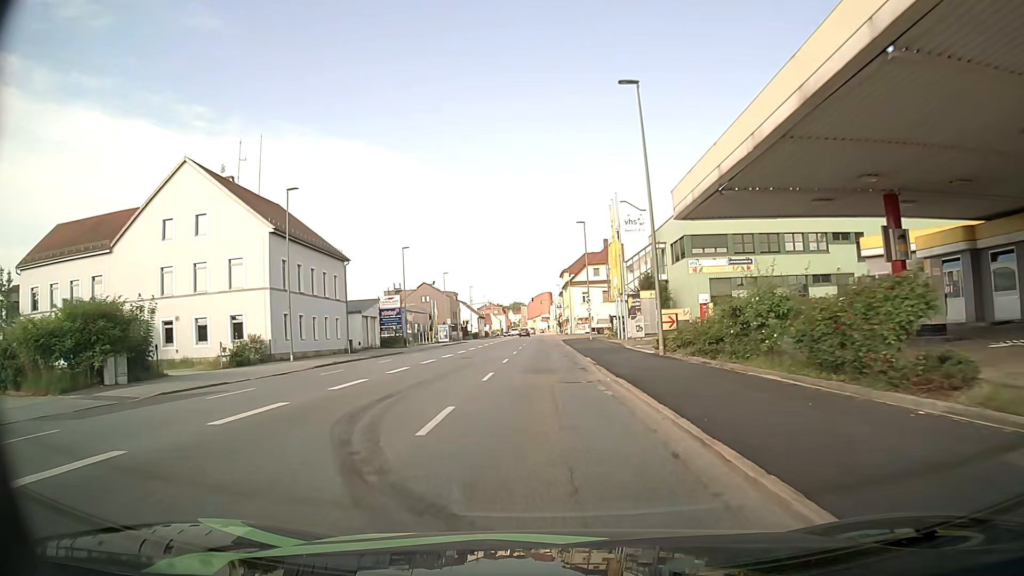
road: tertiary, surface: asphalt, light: Day
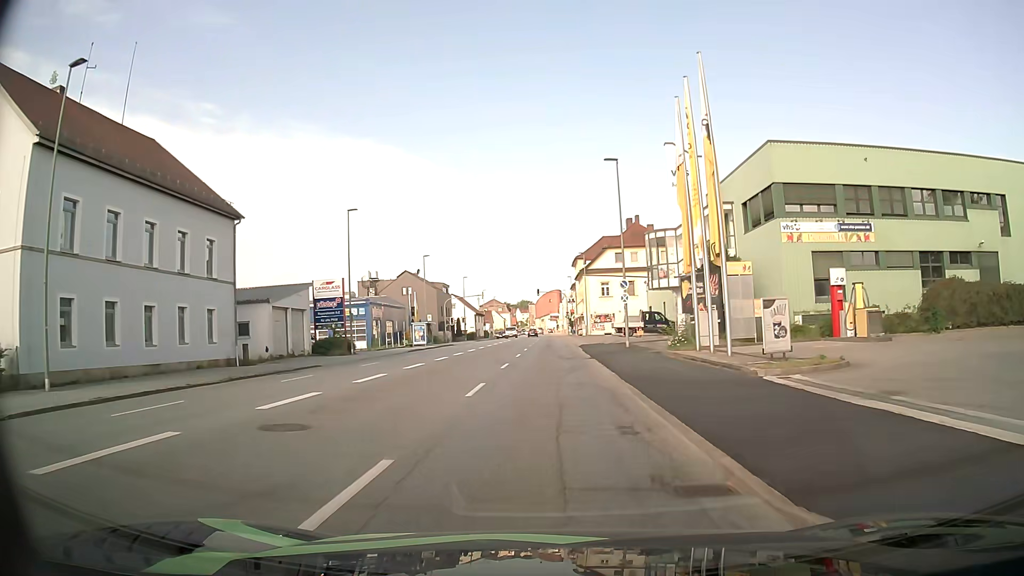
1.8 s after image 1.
(+0.1, +22.4) m; -1°
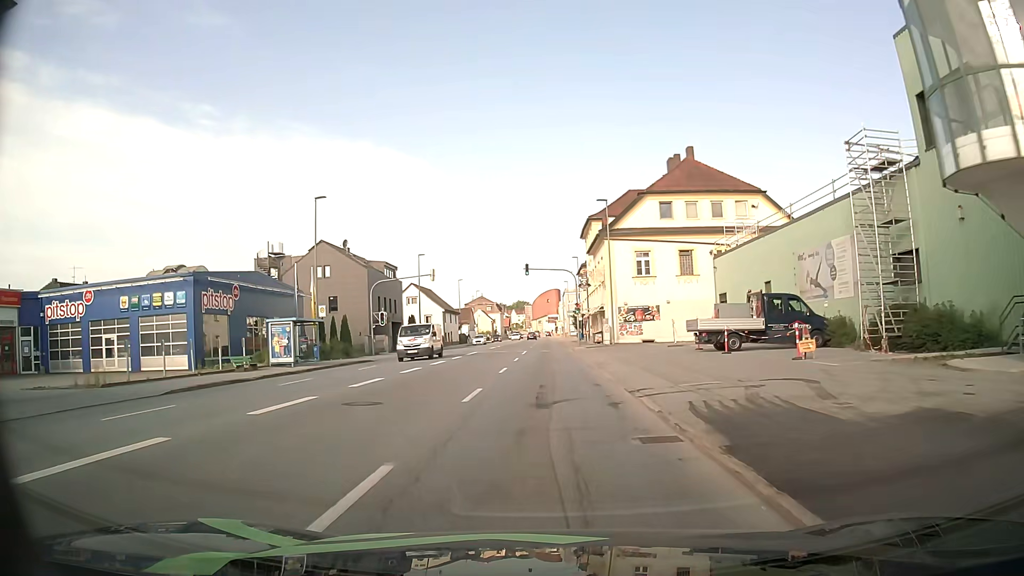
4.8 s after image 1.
(+0.3, +36.4) m; 0°
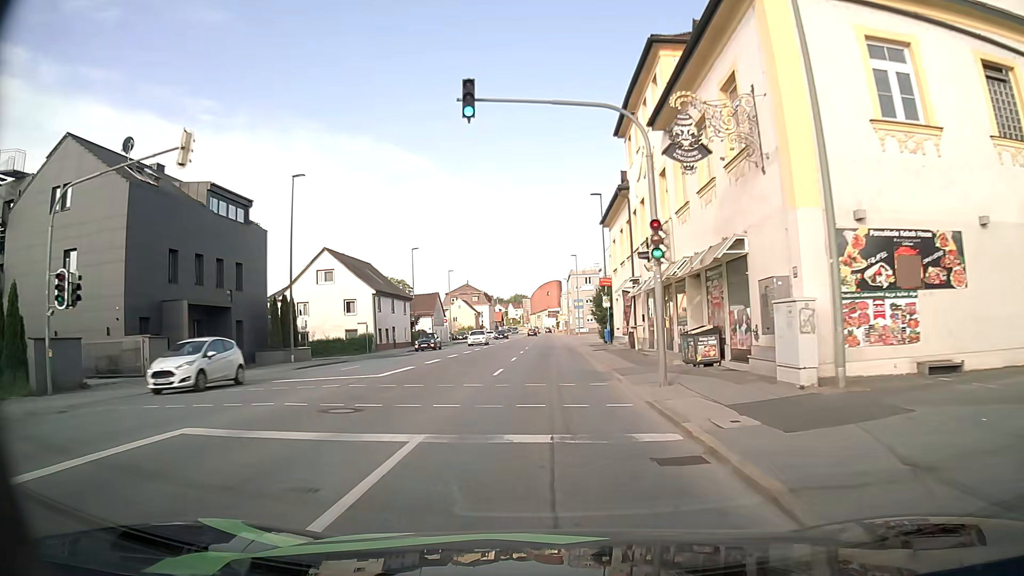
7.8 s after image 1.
(+0.3, +37.7) m; +1°
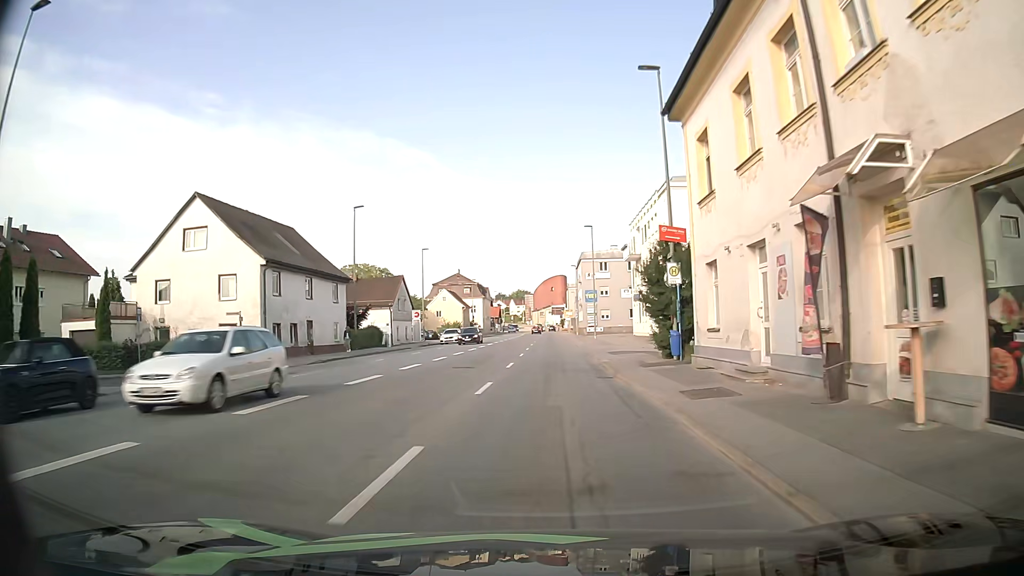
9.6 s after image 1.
(-0.2, +23.6) m; -1°
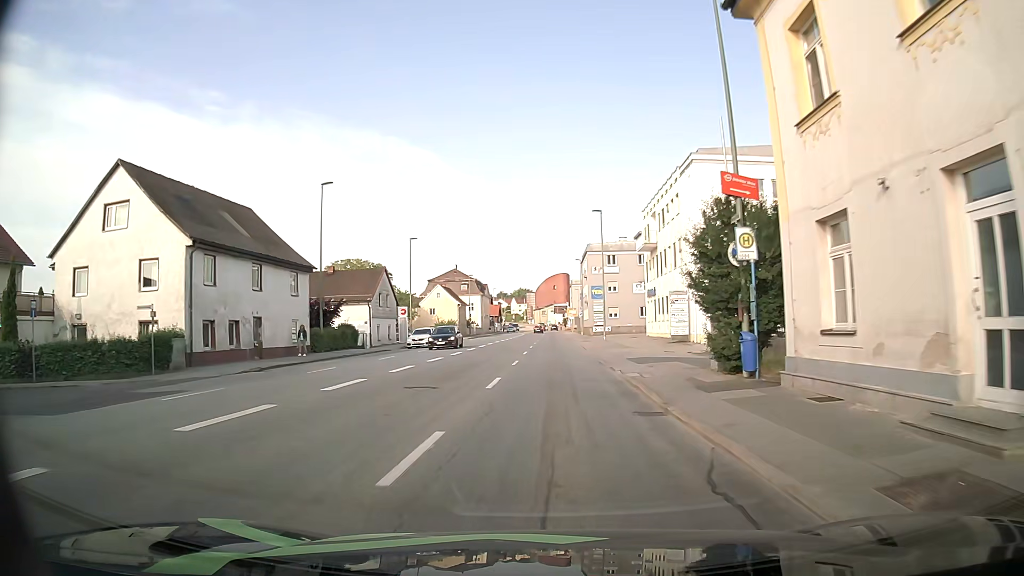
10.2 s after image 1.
(0.0, +8.0) m; 0°
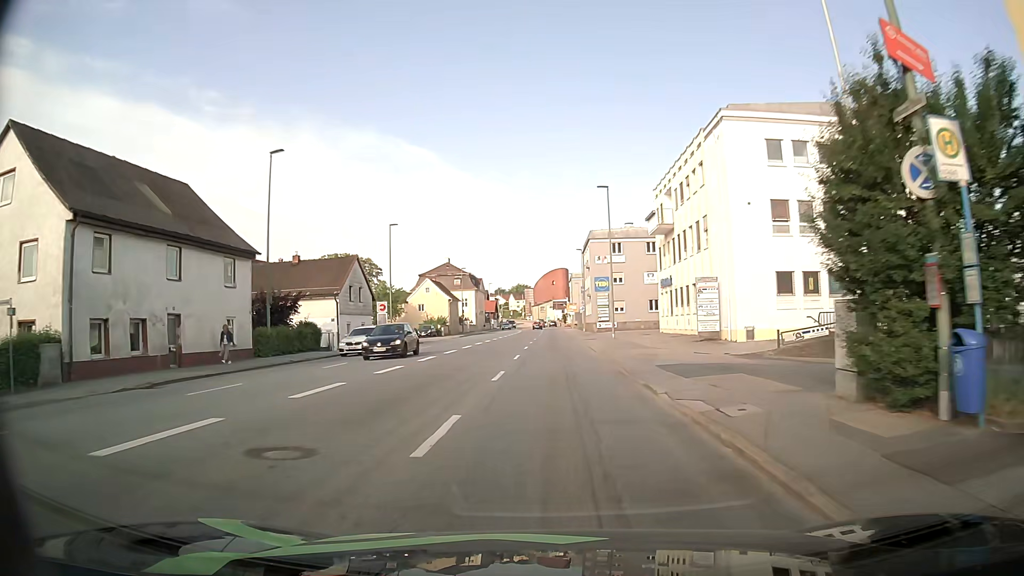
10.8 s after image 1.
(0.0, +7.9) m; +1°
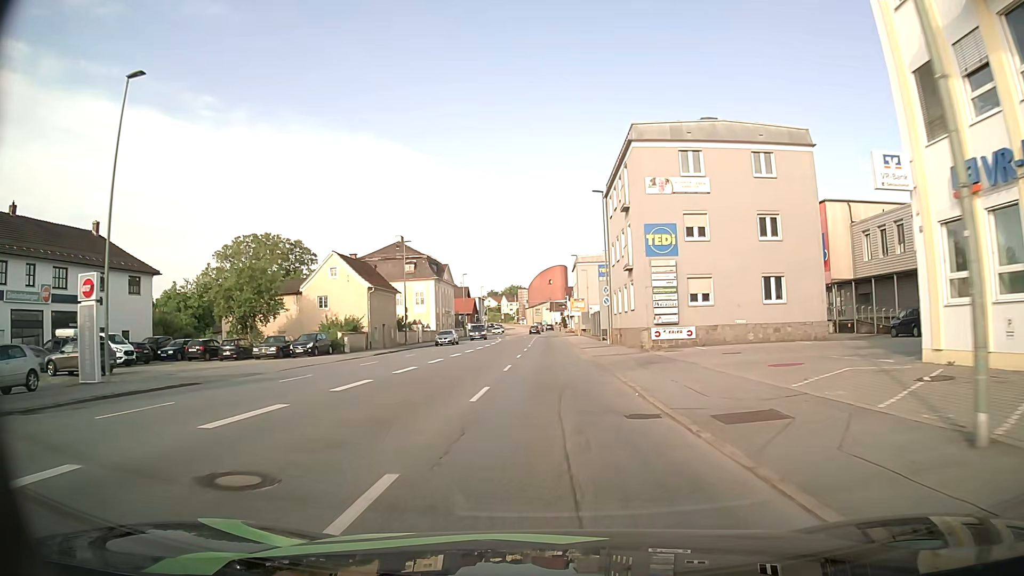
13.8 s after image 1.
(+0.1, +39.5) m; 0°
(0, +10) (0, +20) (0, +30) (0, +40) (0, +50) (0, +60) (0, +70) (0, +80) (0, +90) (0, +100) m
